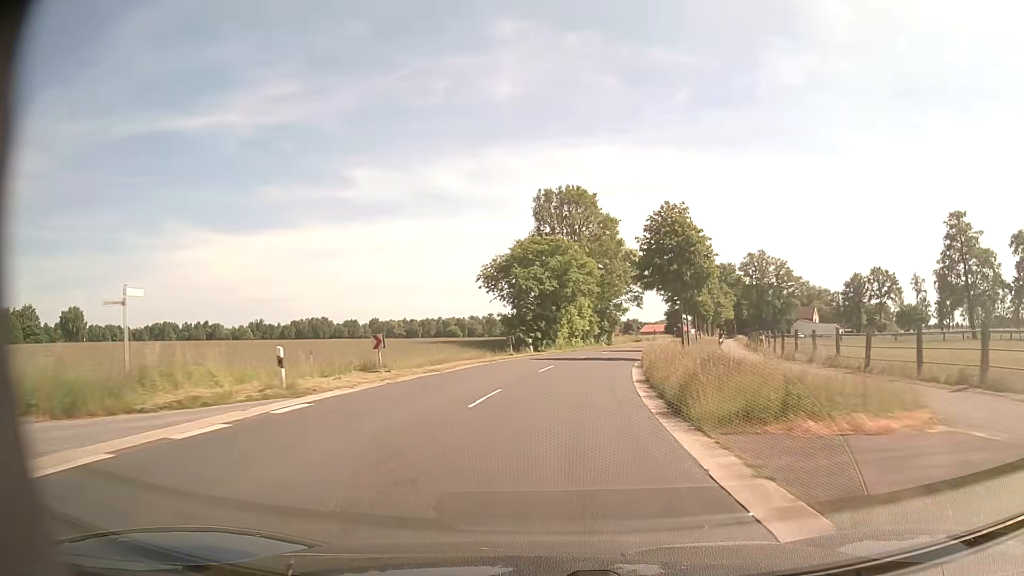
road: secondary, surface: asphalt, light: Day
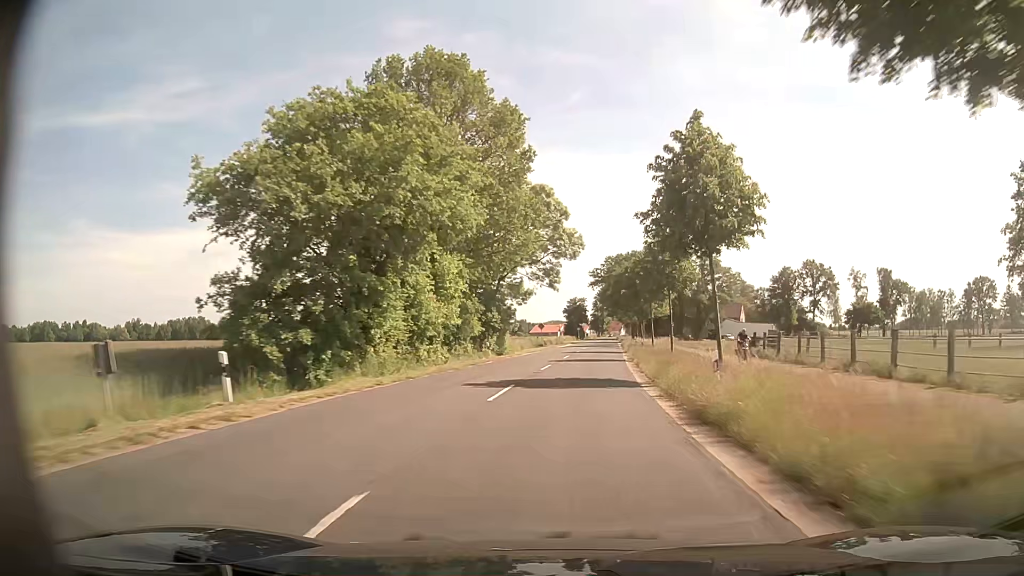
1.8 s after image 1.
(+2.6, +34.5) m; +9°
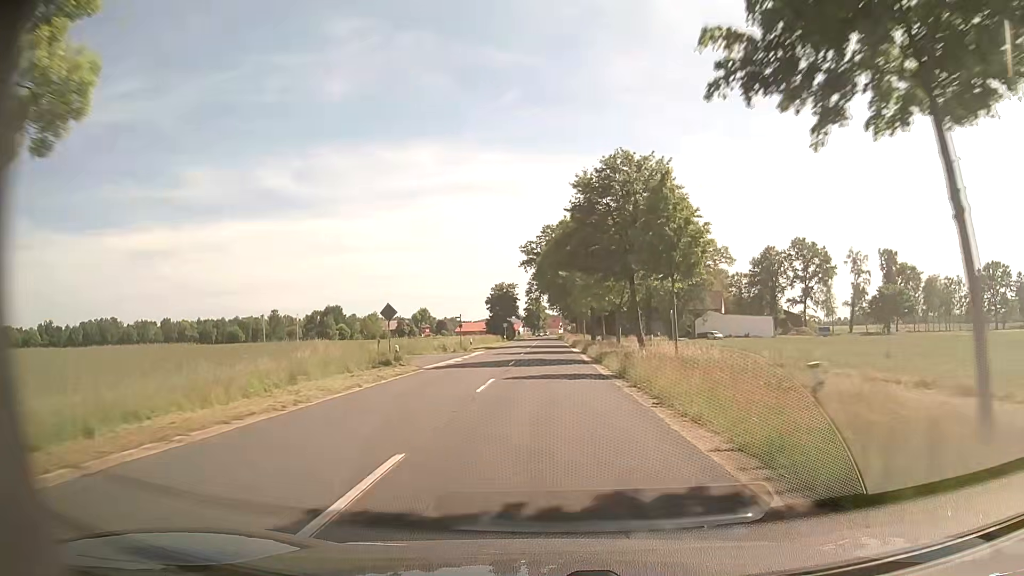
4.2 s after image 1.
(+3.4, +46.0) m; +6°
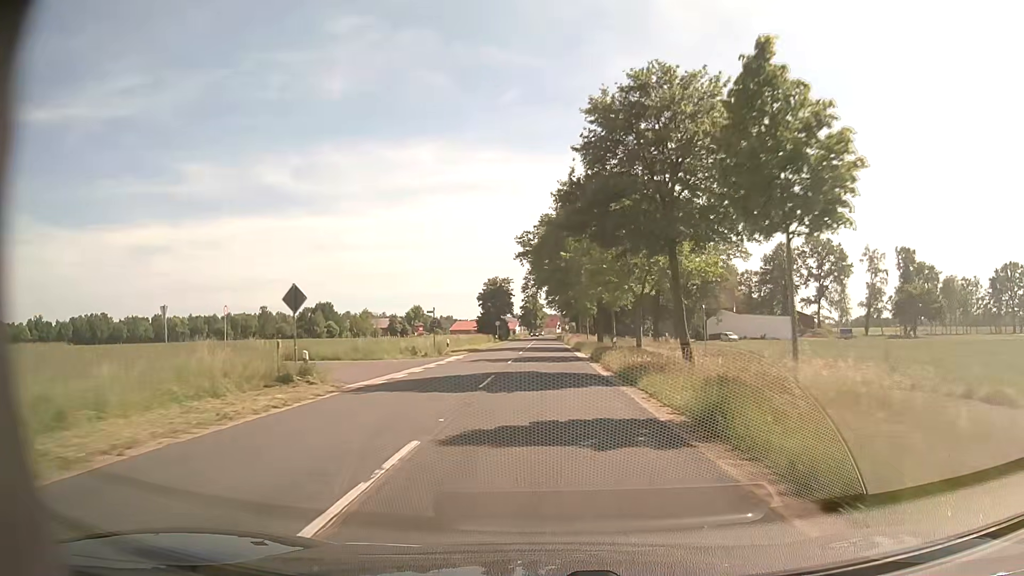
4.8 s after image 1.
(-0.1, +11.0) m; 0°
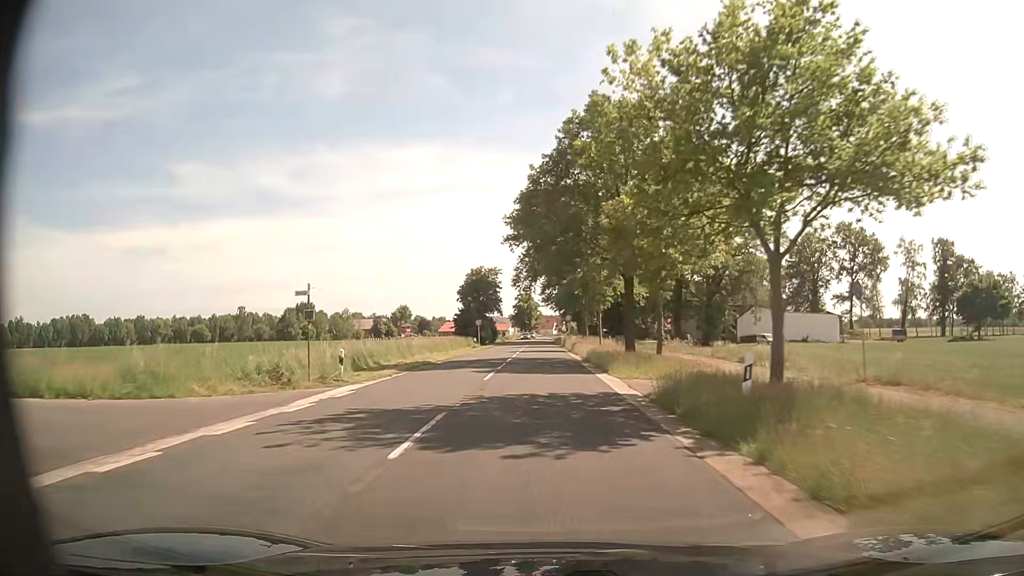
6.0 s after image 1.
(0.0, +20.9) m; 0°
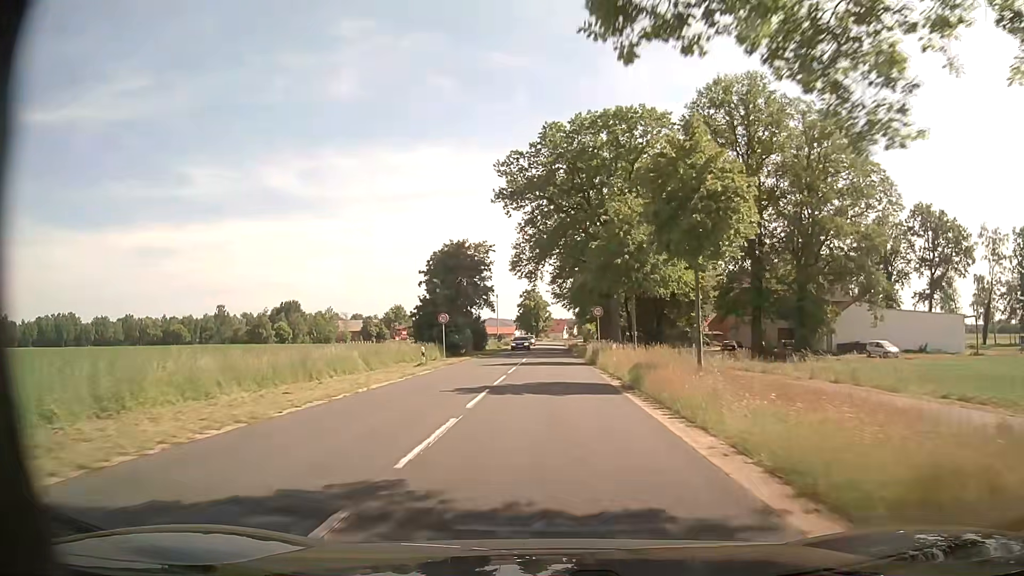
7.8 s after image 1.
(-0.3, +30.2) m; -1°
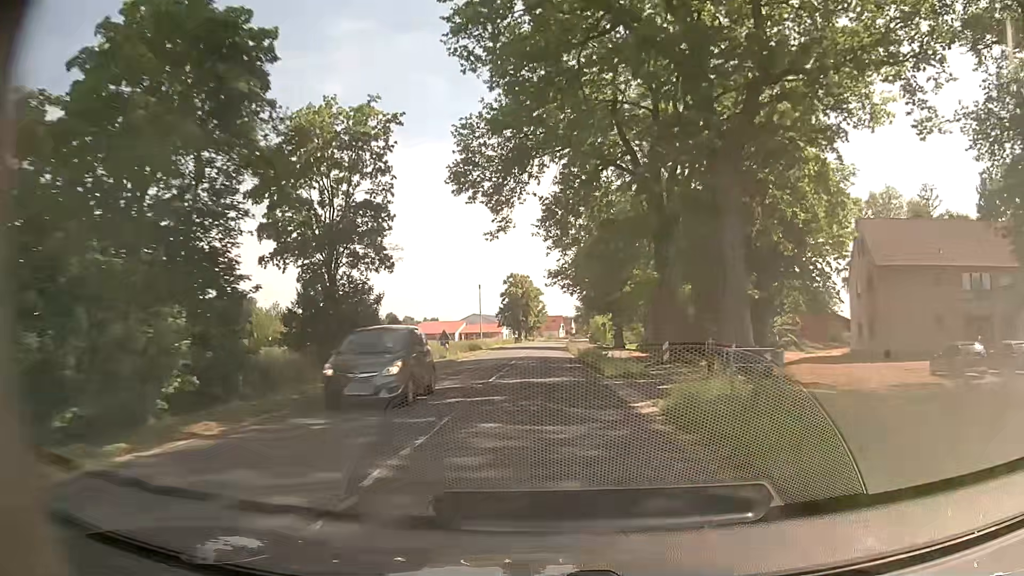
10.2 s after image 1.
(+0.3, +41.3) m; 0°
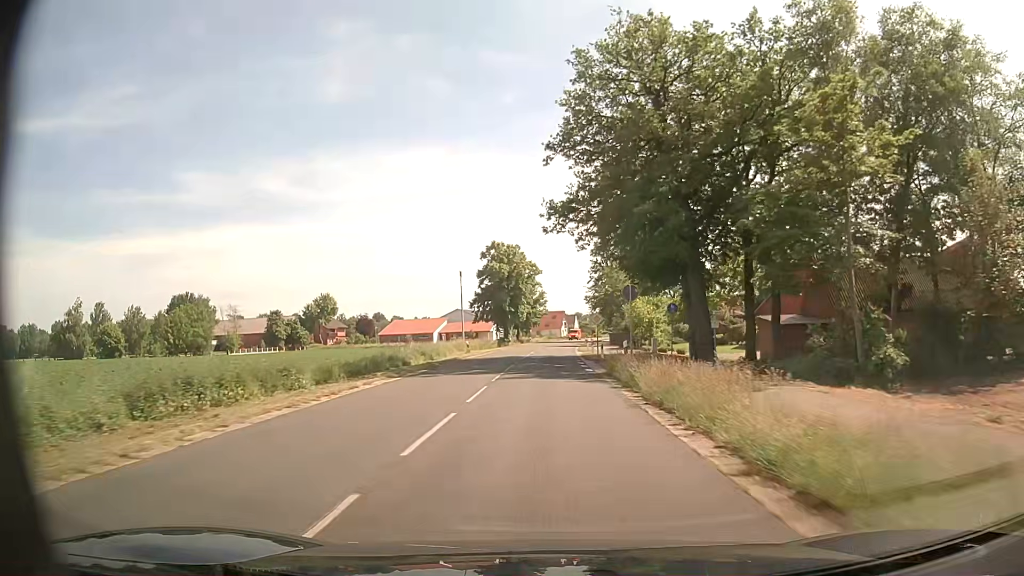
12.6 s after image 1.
(0.0, +42.3) m; 0°
(0, +10) (0, +20) (0, +30) (+1, +40) (+1, +50) (+1, +60) (+2, +70) (+2, +80) (+3, +90) (+4, +100) m
